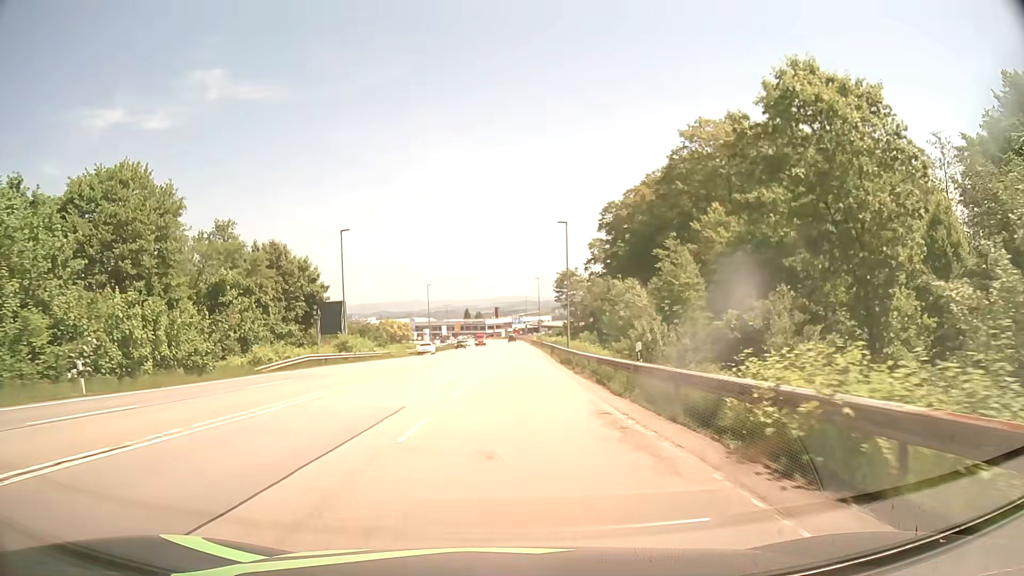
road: secondary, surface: asphalt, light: Day
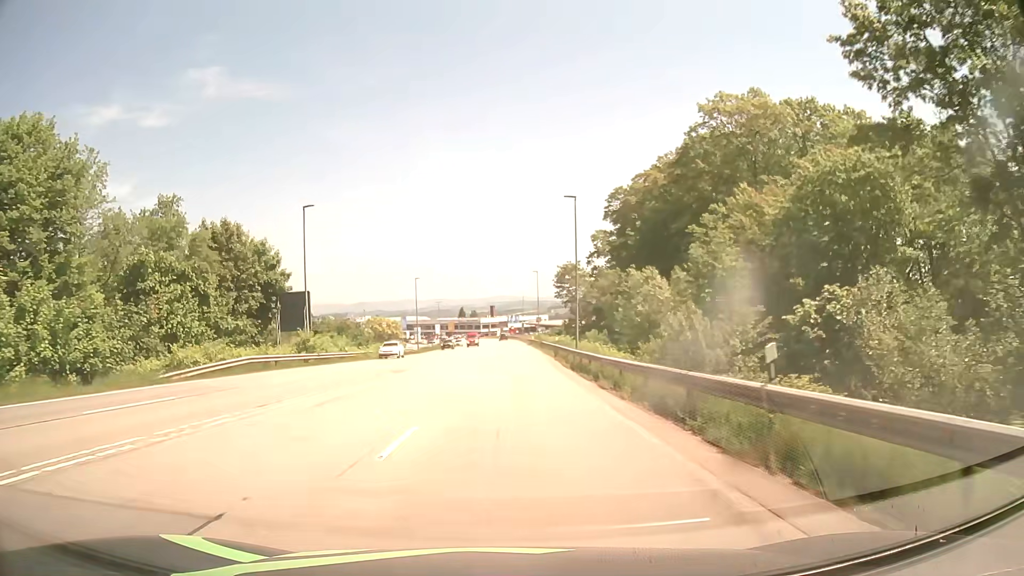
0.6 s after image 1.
(+0.1, +9.1) m; +1°
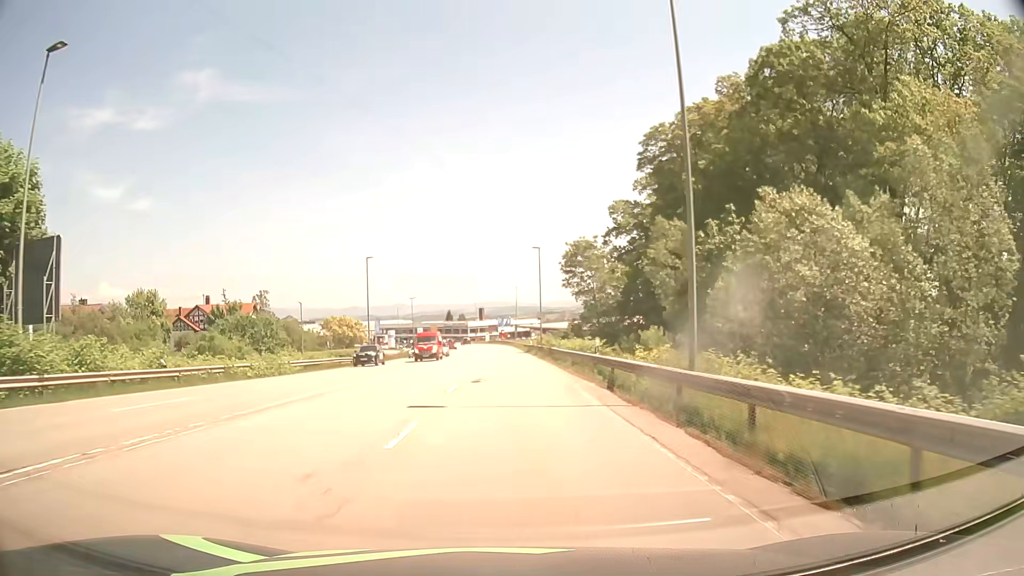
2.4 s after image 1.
(+0.2, +27.4) m; +1°
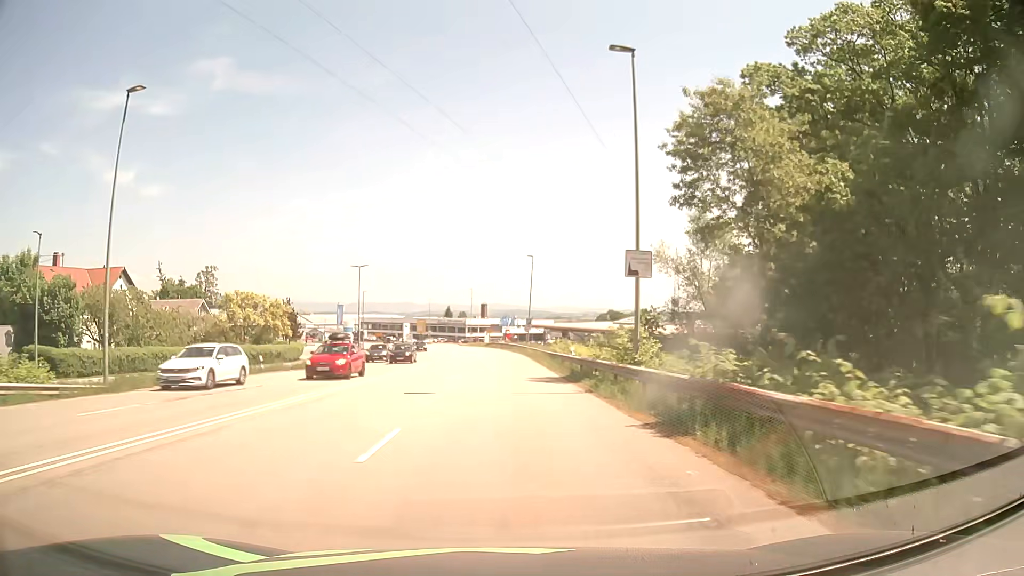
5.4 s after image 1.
(+0.2, +45.7) m; 0°
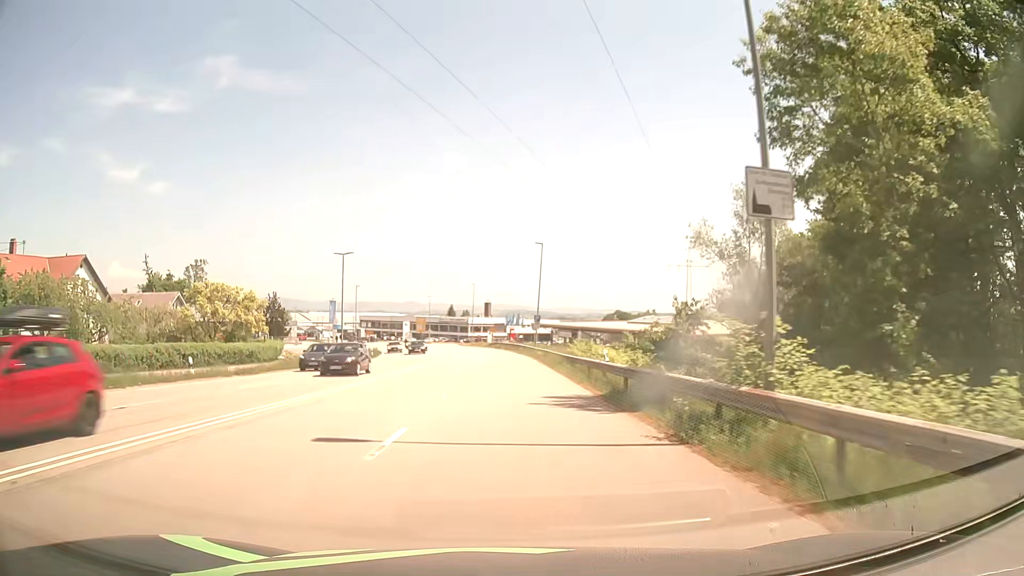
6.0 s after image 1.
(0.0, +9.2) m; 0°
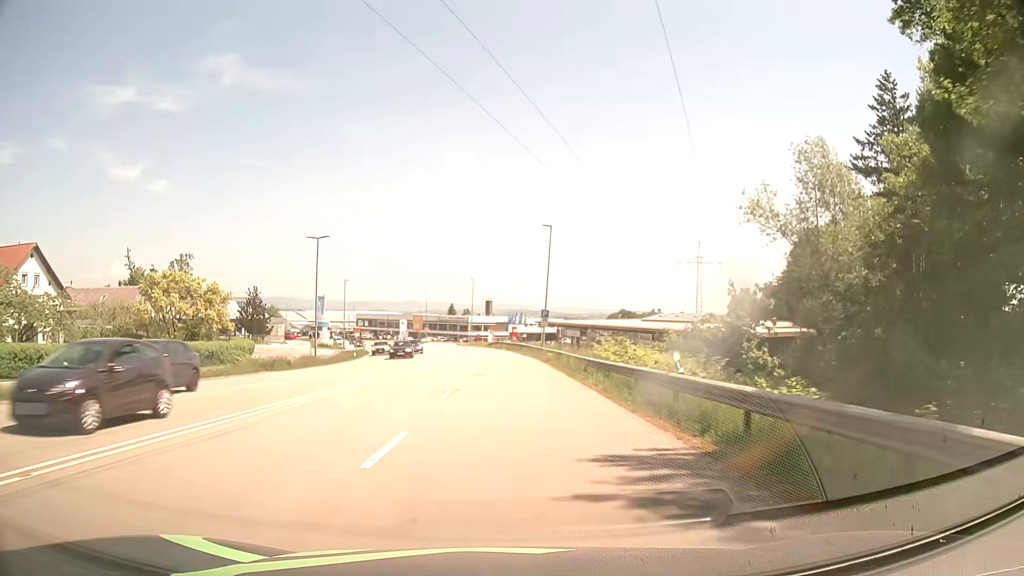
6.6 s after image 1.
(0.0, +9.2) m; 0°
